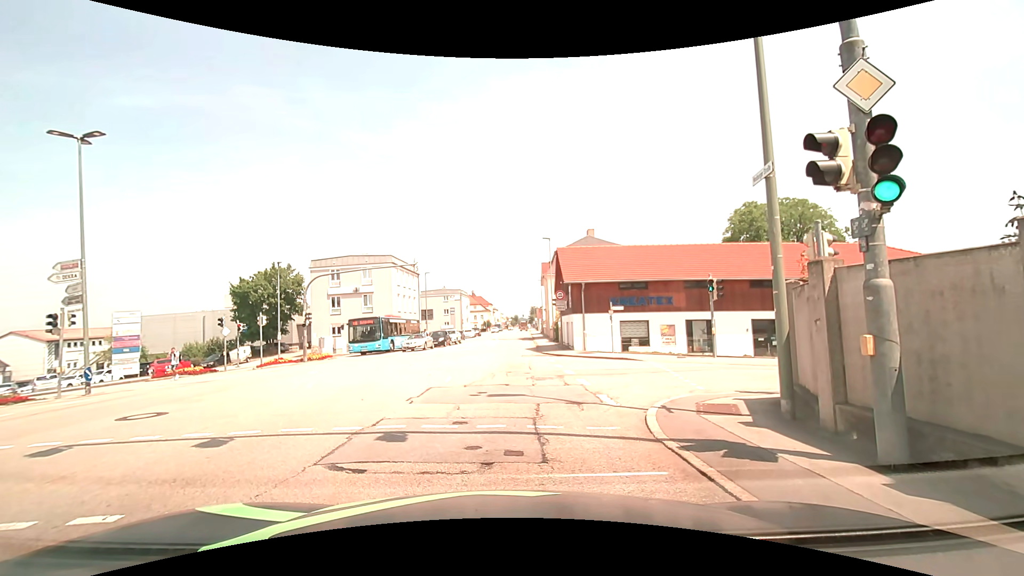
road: tertiary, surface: asphalt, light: Day
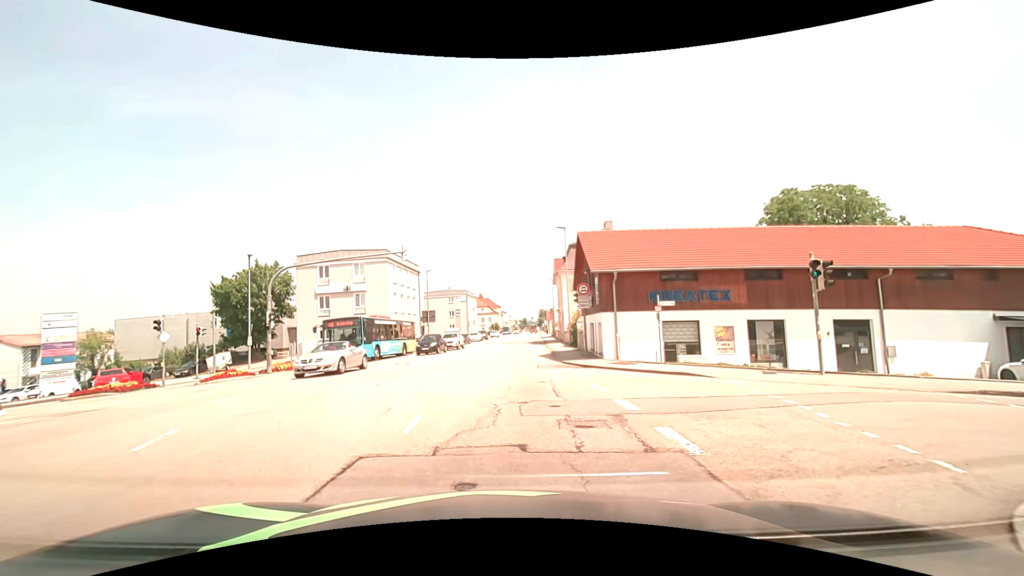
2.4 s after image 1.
(0.0, +6.9) m; -1°
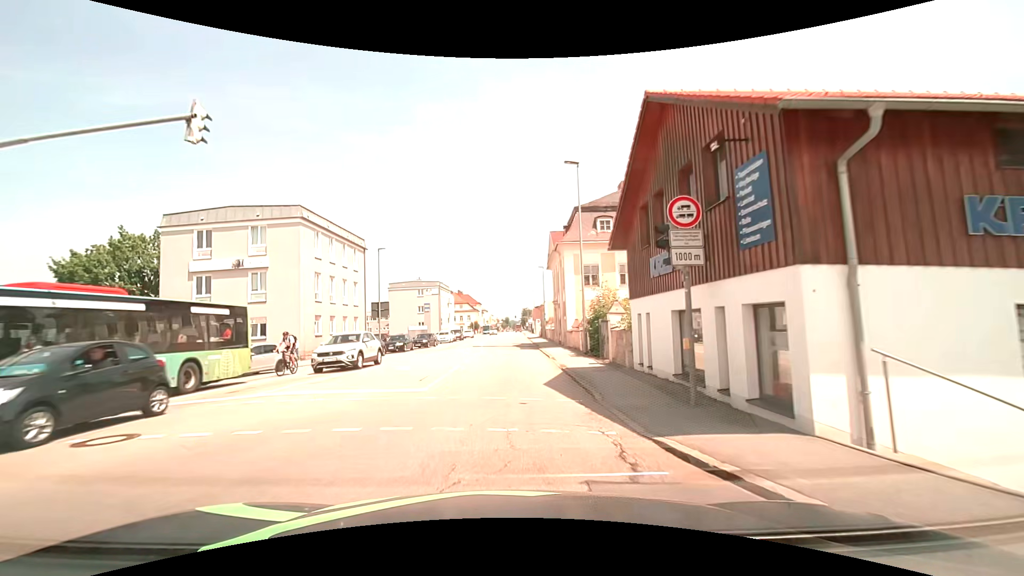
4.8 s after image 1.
(+0.2, +17.3) m; +2°
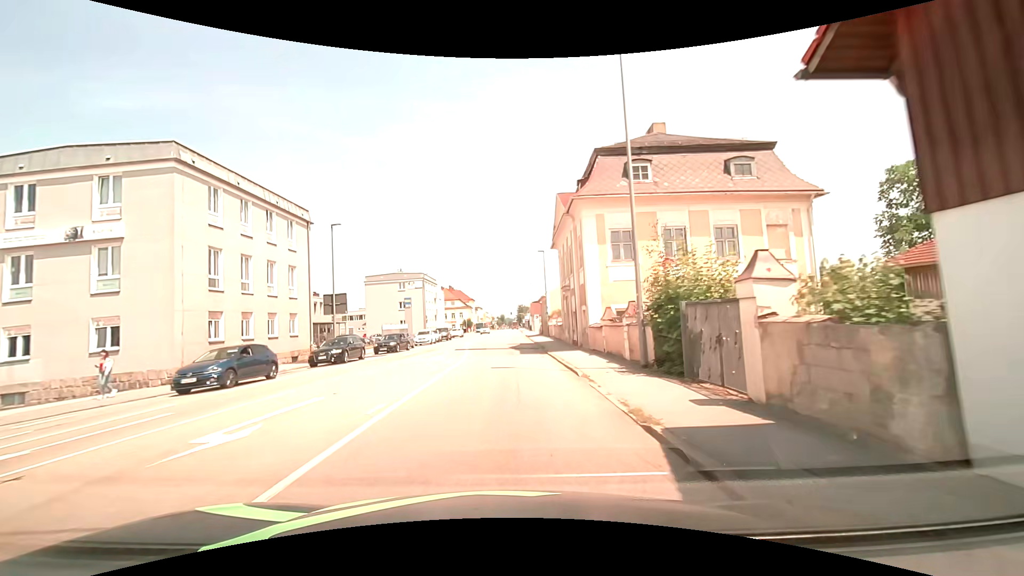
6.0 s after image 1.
(0.0, +11.8) m; 0°
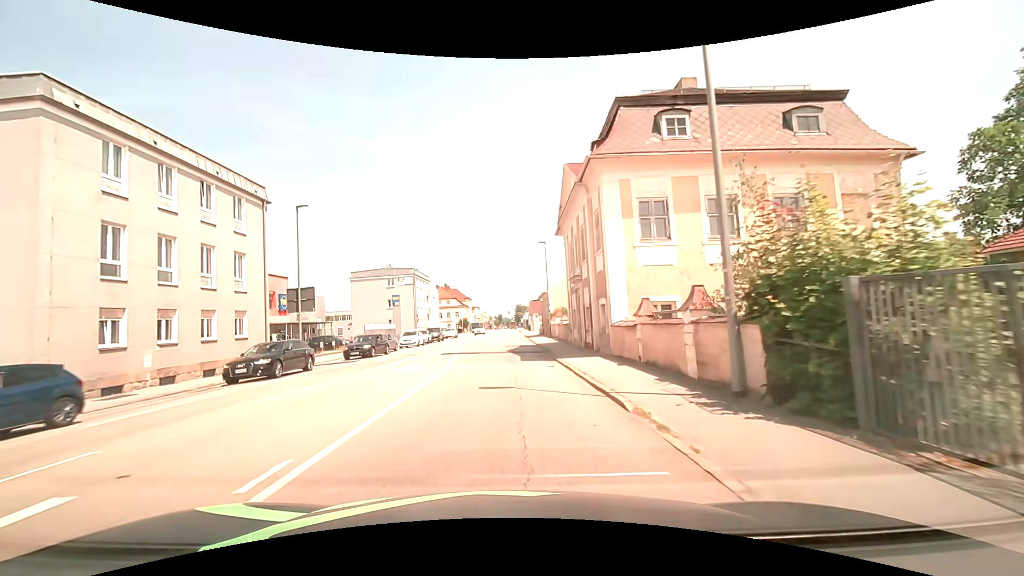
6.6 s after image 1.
(0.0, +5.9) m; 0°
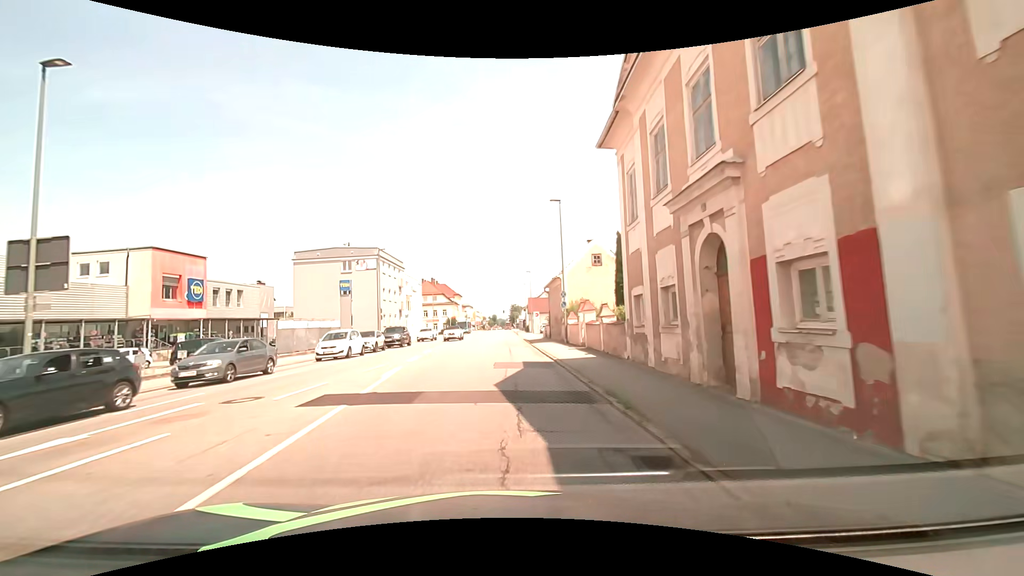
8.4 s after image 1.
(+0.2, +18.0) m; +1°
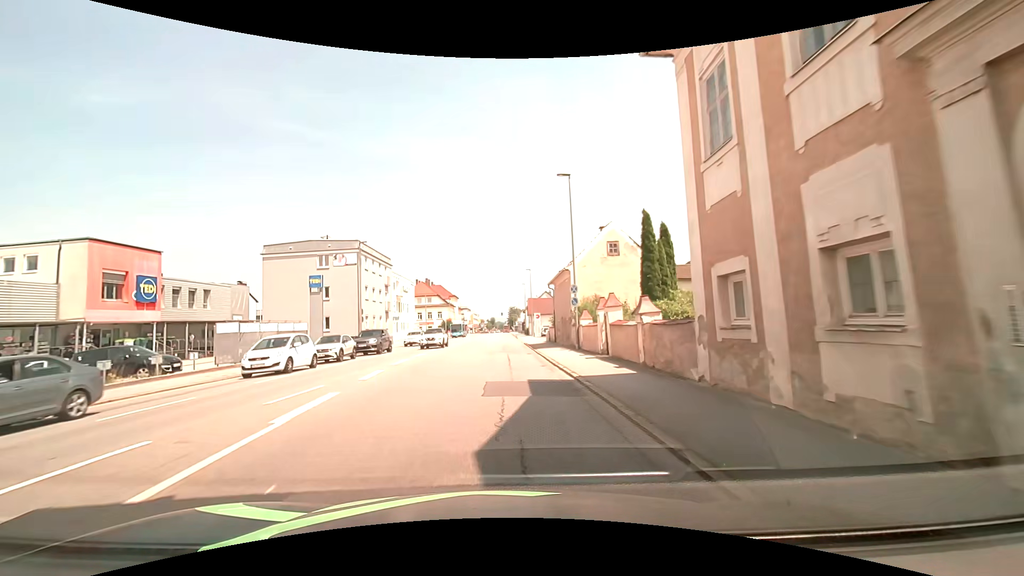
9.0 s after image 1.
(+0.1, +6.5) m; +1°
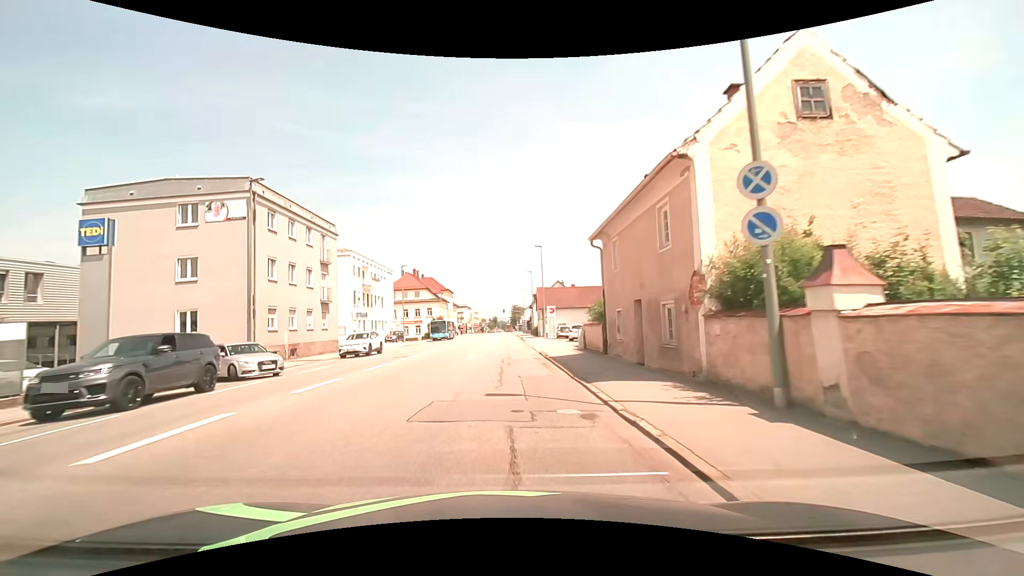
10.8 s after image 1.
(0.0, +20.7) m; 0°
(0, +10) (0, +20) (0, +30) (0, +40) (0, +50) (0, +60) (0, +70) (0, +80) (0, +90) (0, +100) m
